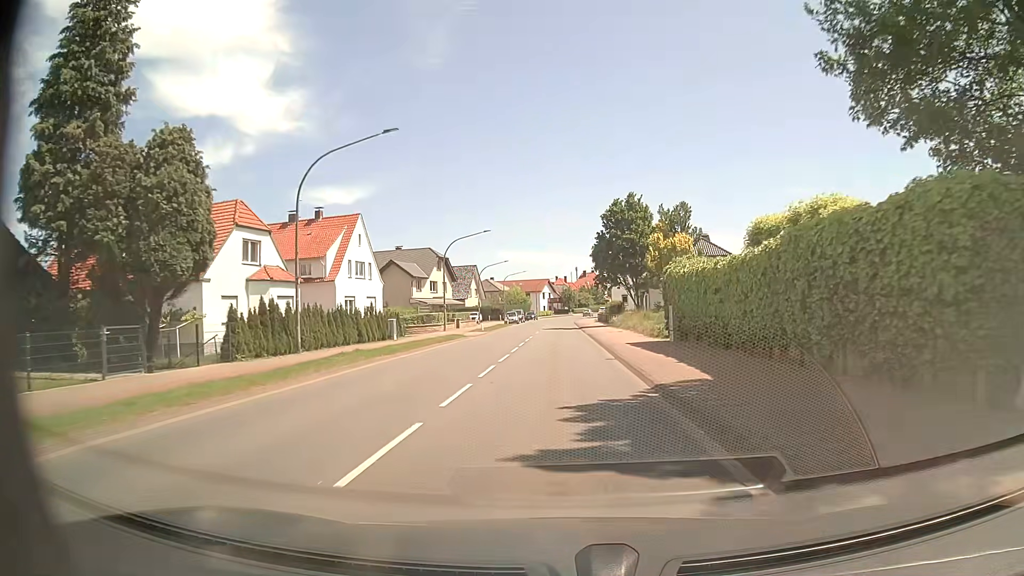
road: primary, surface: asphalt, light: Day
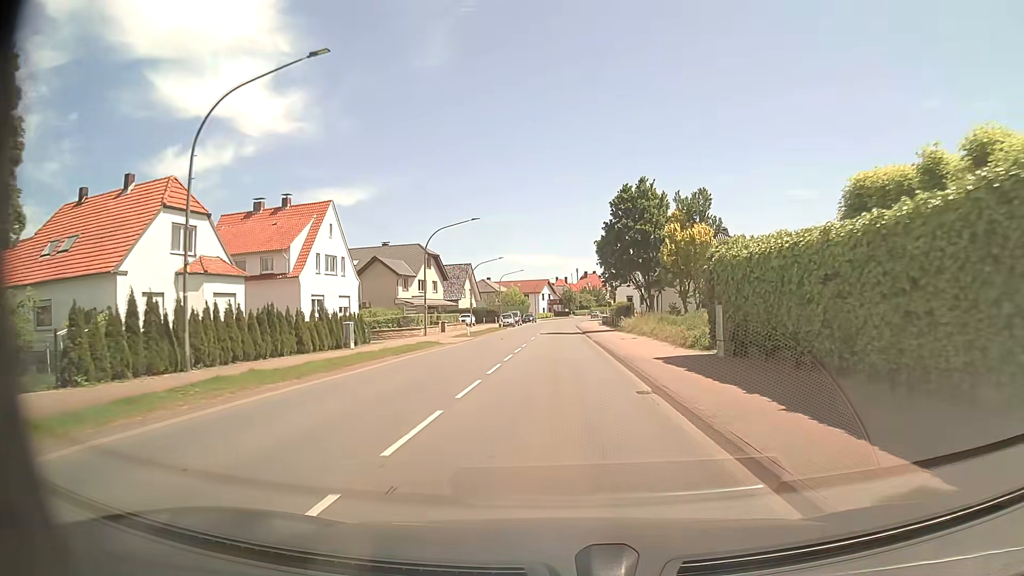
(0.0, +7.8) m; 0°
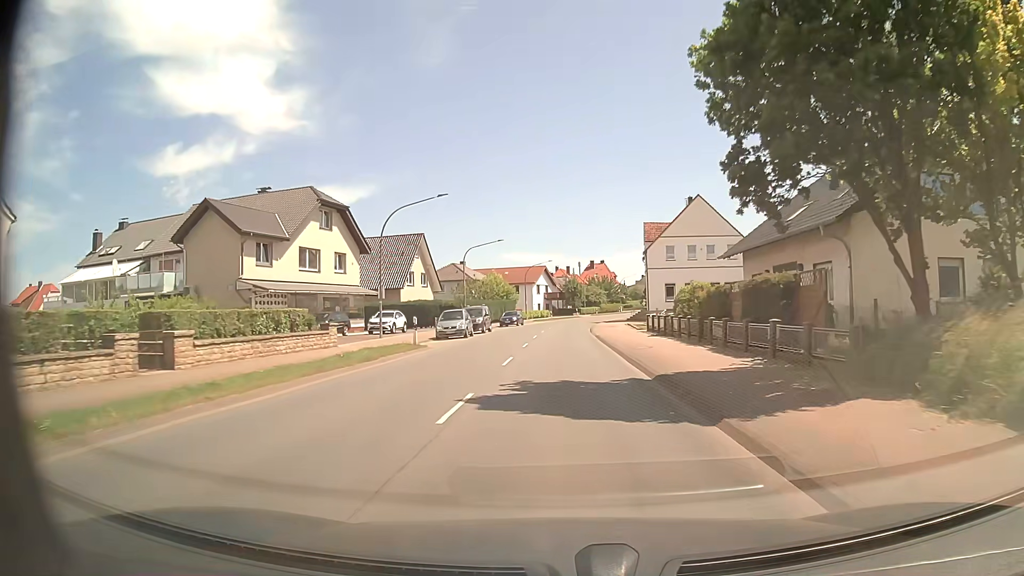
(-0.1, +39.0) m; 0°
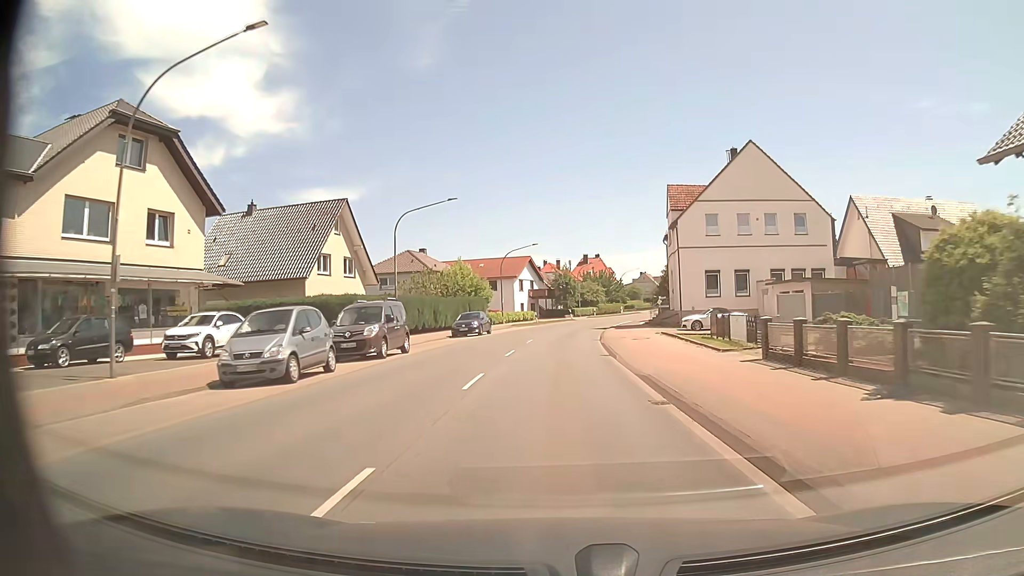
(+0.1, +23.4) m; +1°
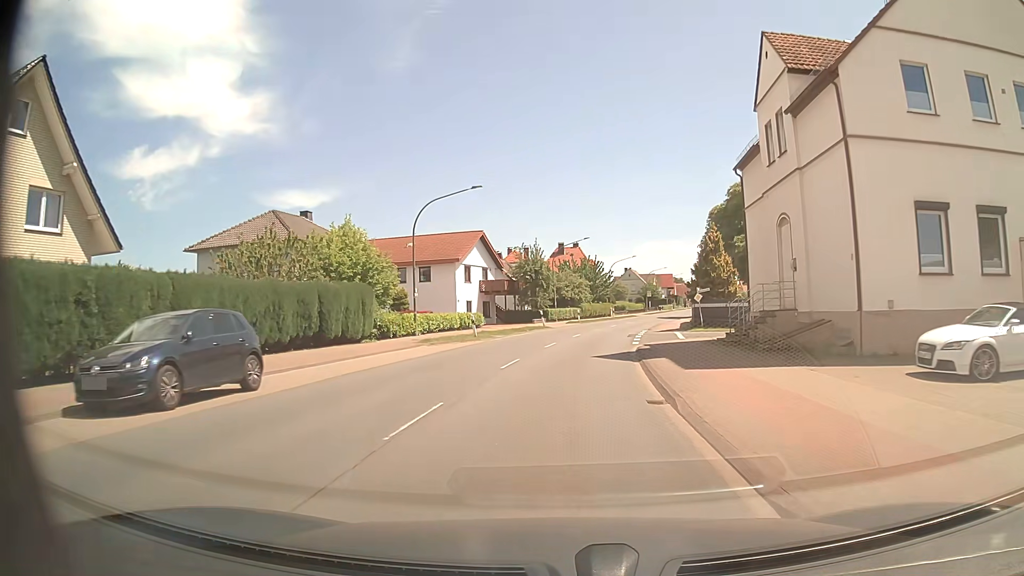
(+0.6, +31.1) m; +3°
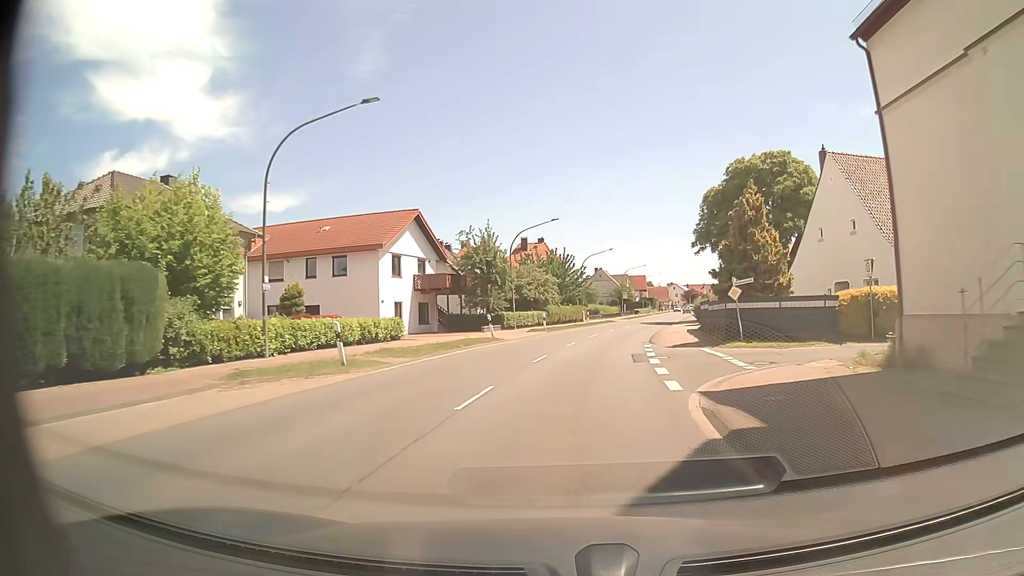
(+0.4, +15.5) m; +2°
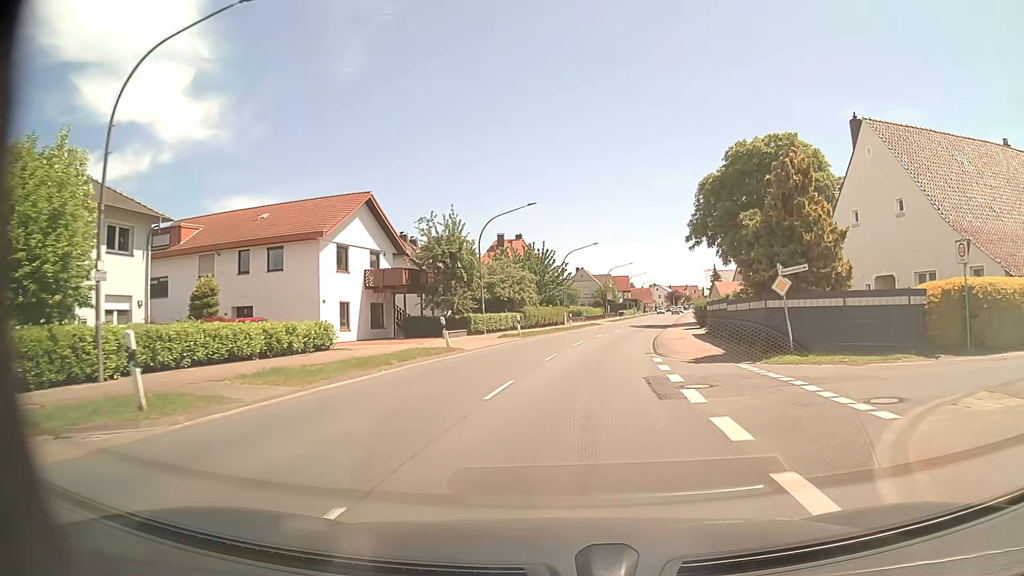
(+0.2, +7.7) m; +2°
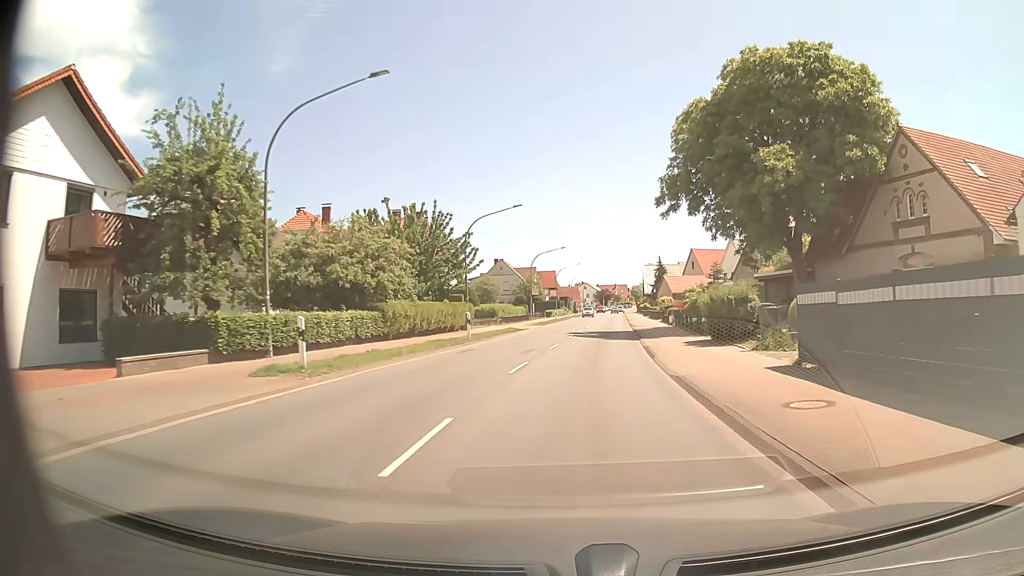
(+1.3, +23.2) m; +7°
(0, +10) (+1, +20) (+2, +30) (+3, +40) (+3, +50) (+4, +60) (+5, +70) (+6, +80) (+7, +90) (+8, +100) m
